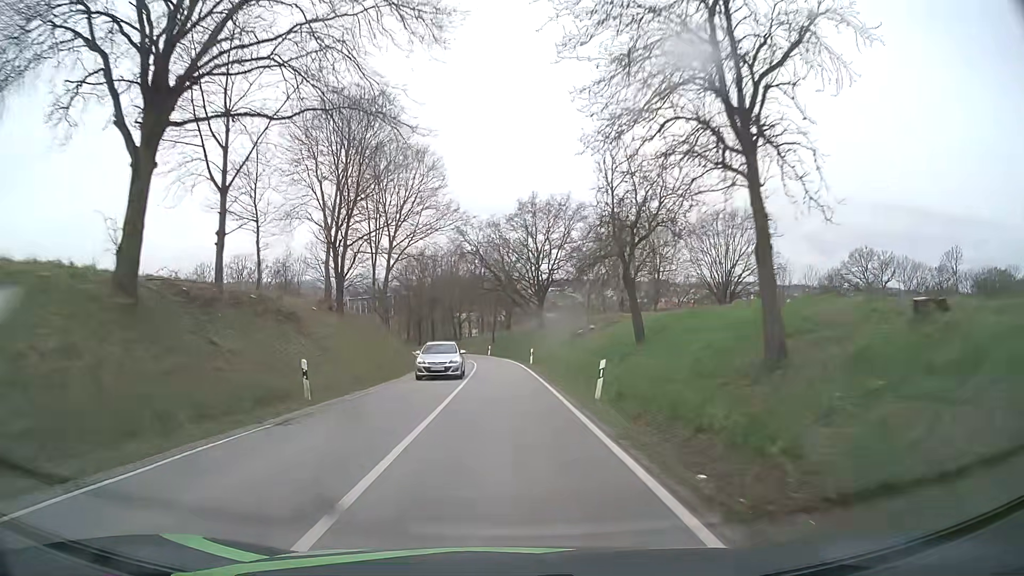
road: secondary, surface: asphalt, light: Day
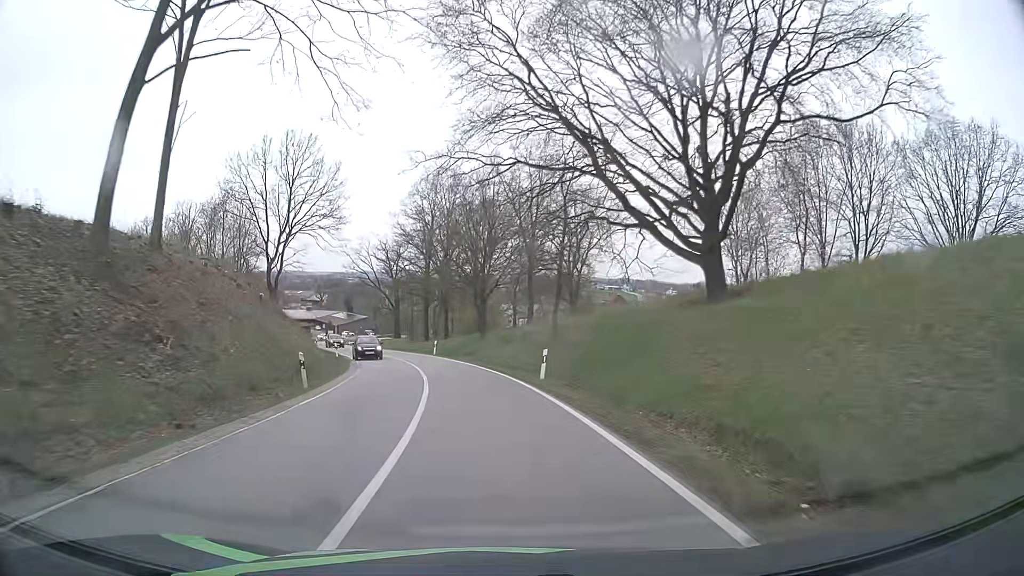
(-1.1, +49.3) m; -4°
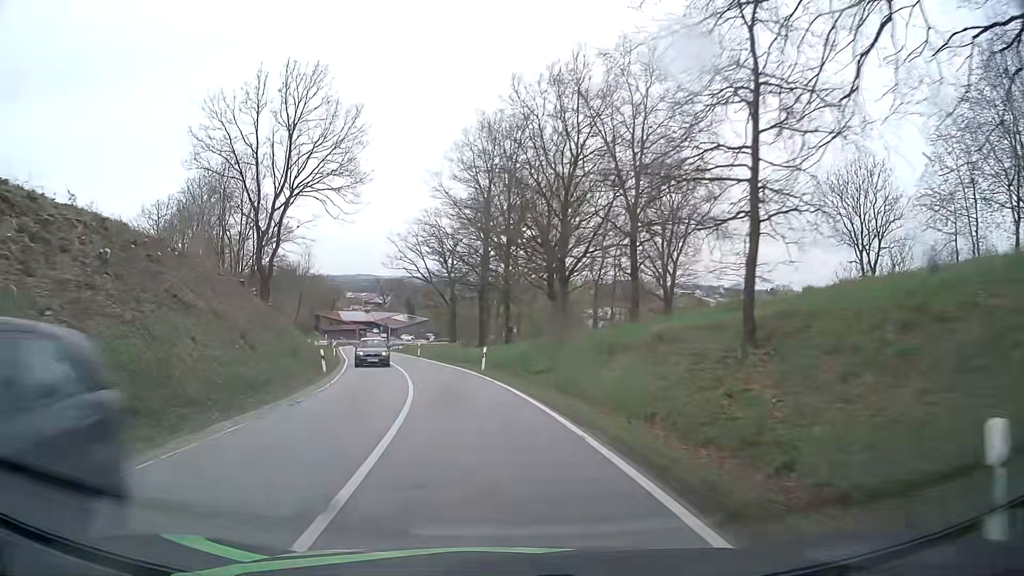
(-0.9, +18.9) m; -6°
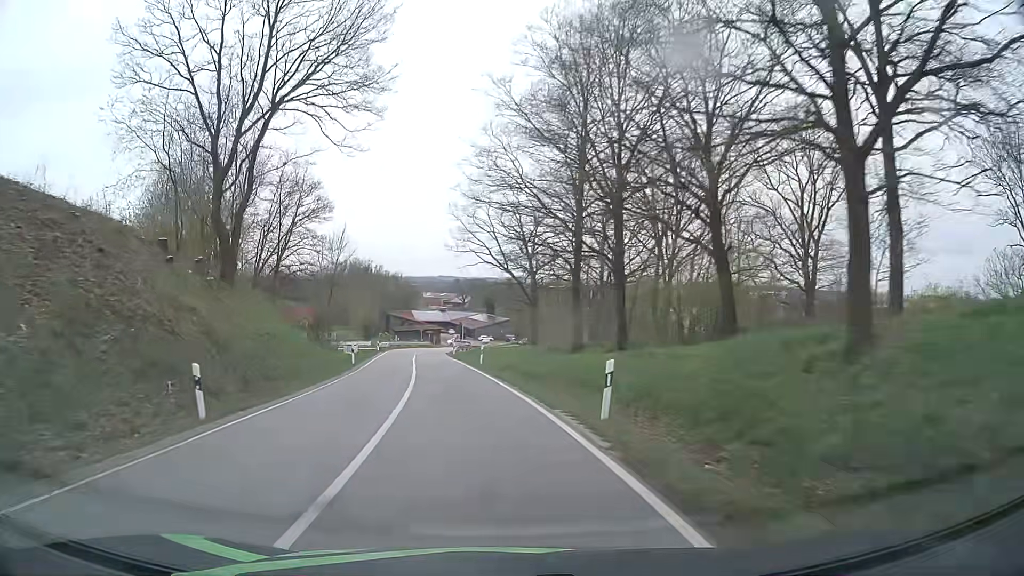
(-1.1, +18.7) m; -7°
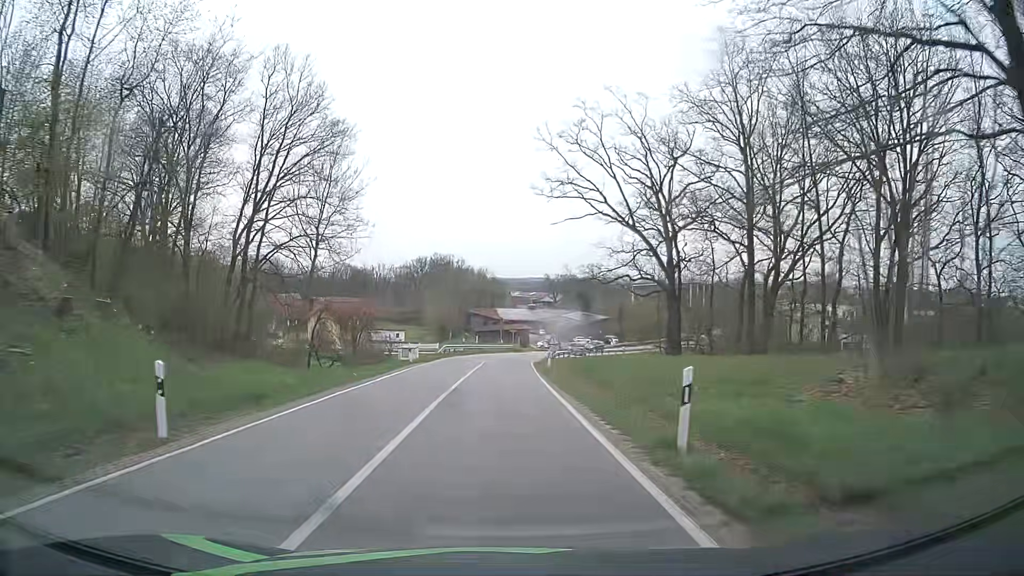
(-2.3, +28.0) m; -8°
(0, +10) (0, +20) (0, +30) (0, +40) (0, +50) (+2, +60) (+3, +70) (+6, +79) (+9, +89) (+12, +98) m
